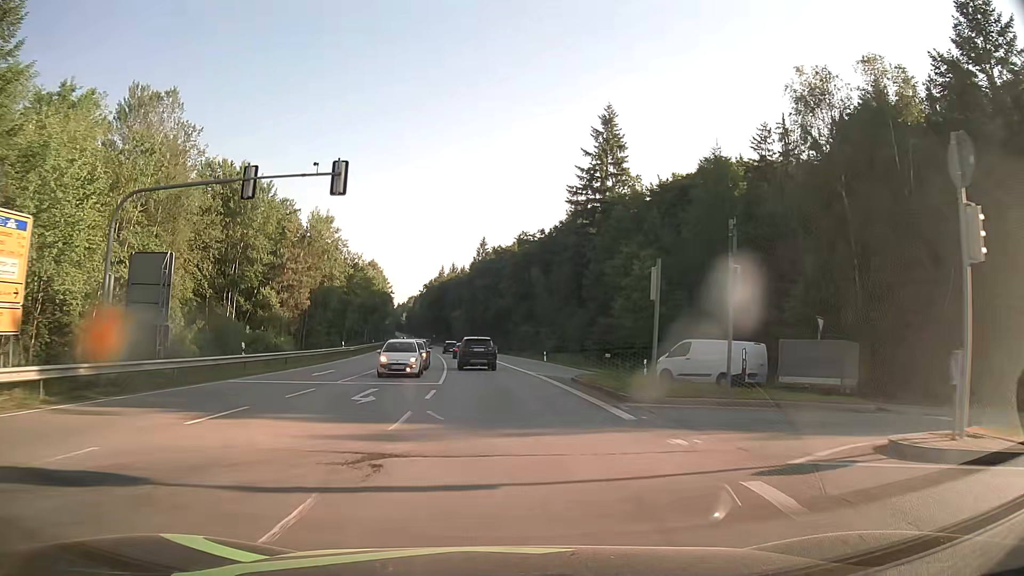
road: secondary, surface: asphalt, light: Day
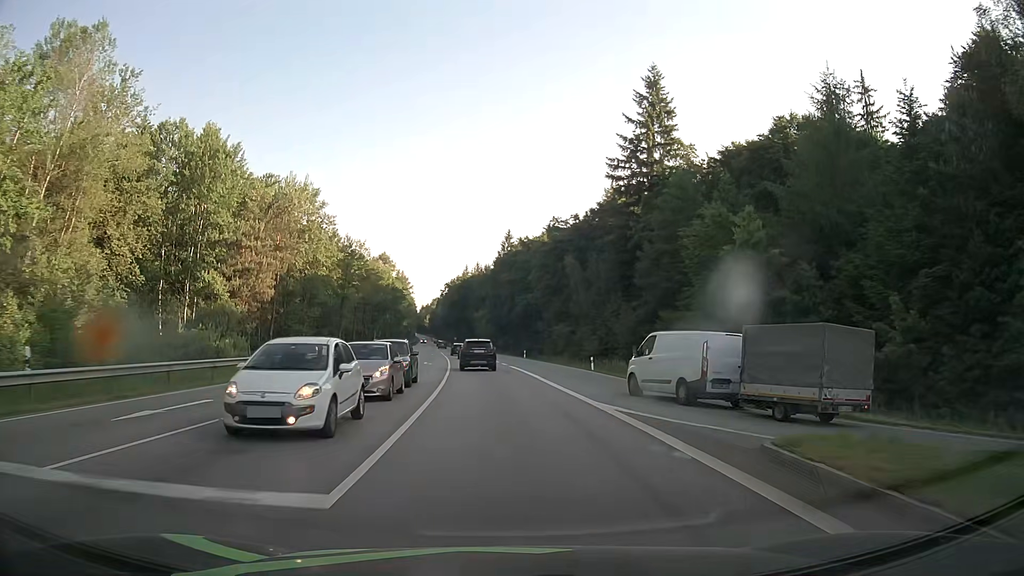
(-0.3, +16.9) m; -2°
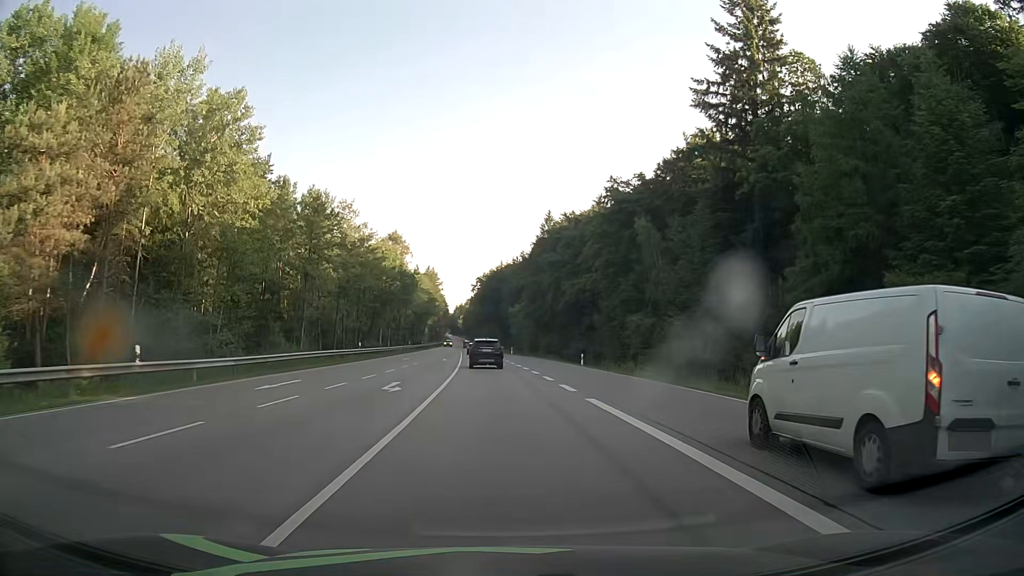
(-0.8, +27.3) m; -3°
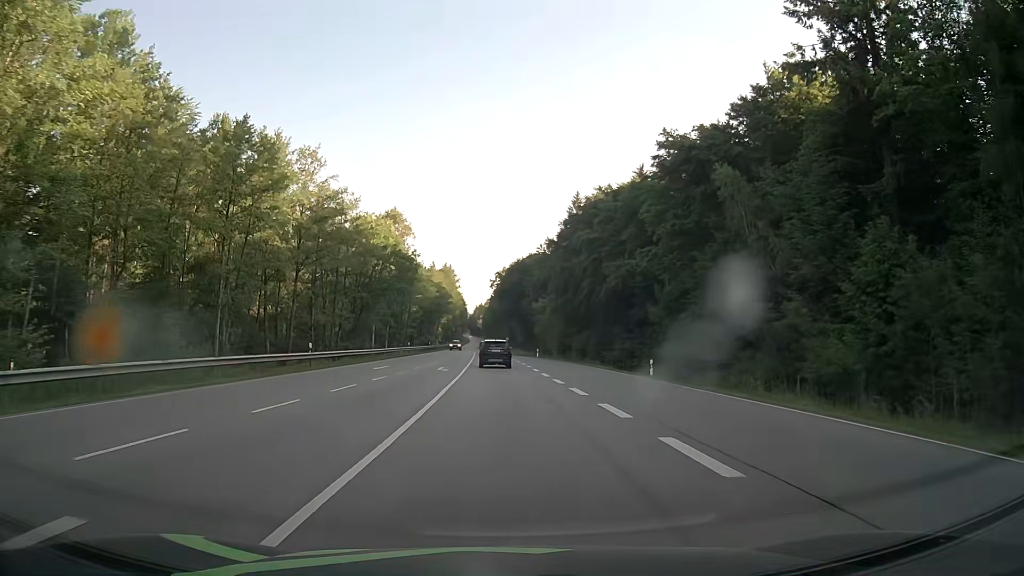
(-0.3, +19.4) m; -2°
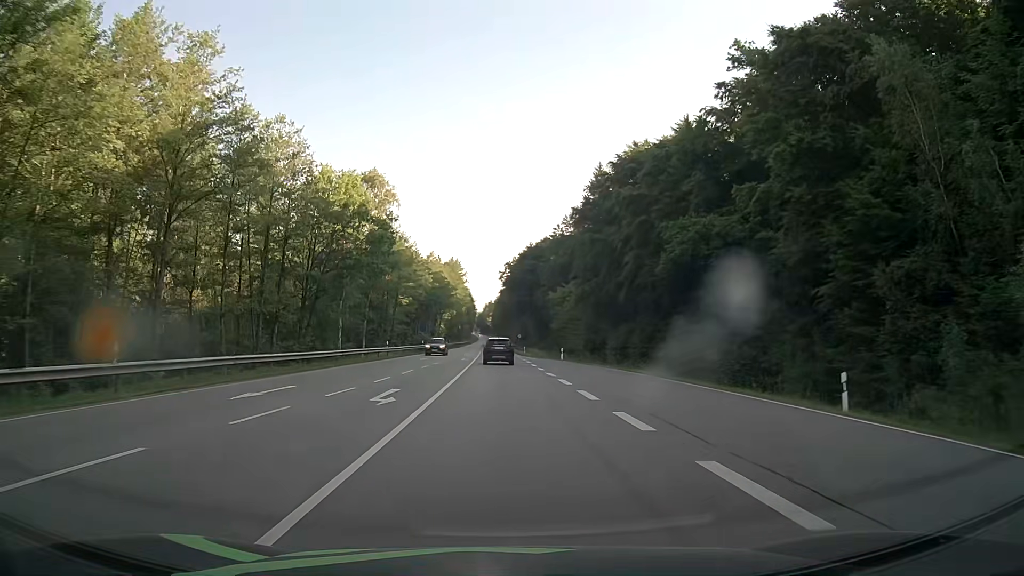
(-0.3, +20.1) m; -1°
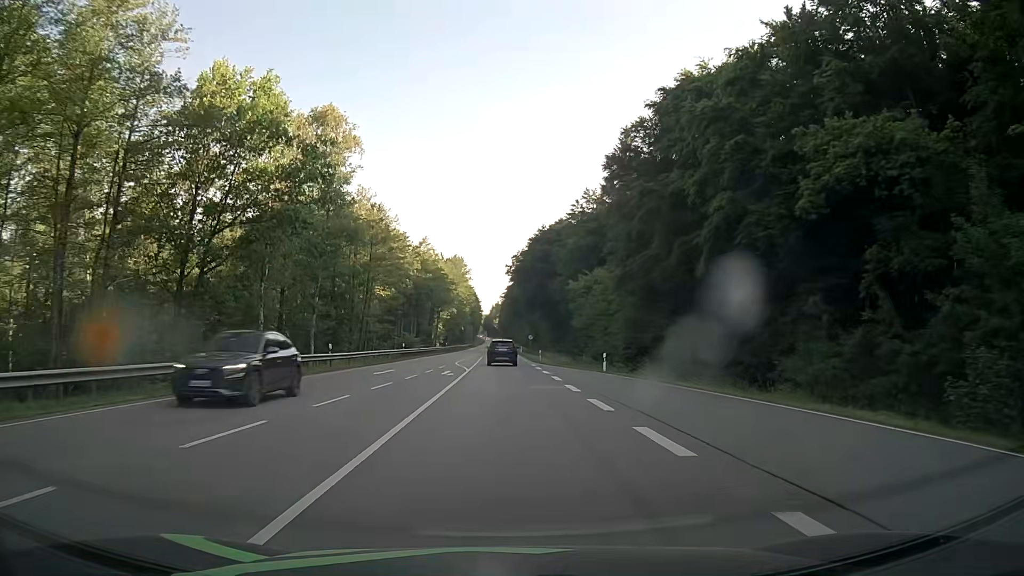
(-0.1, +20.5) m; -1°
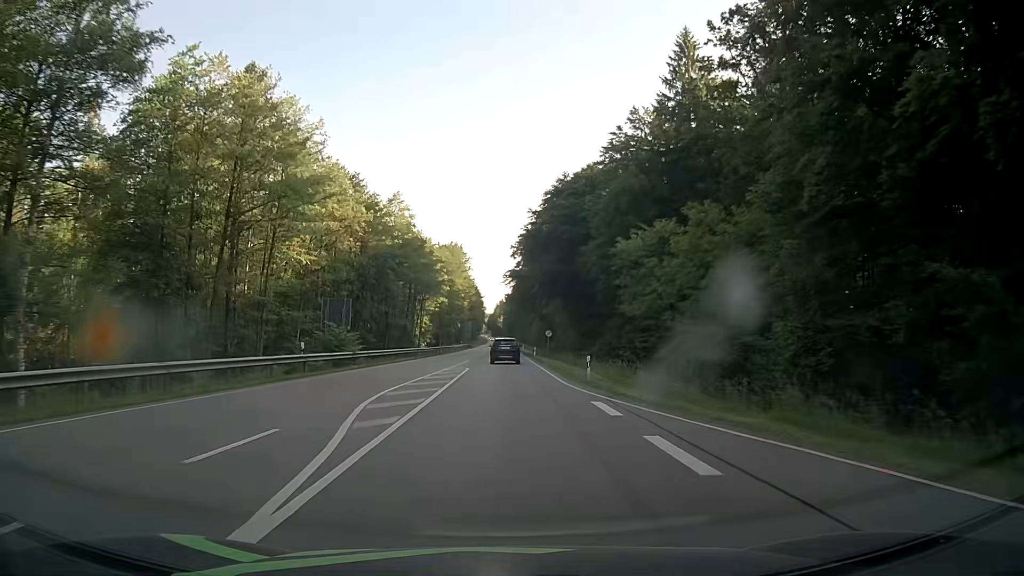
(-0.1, +31.3) m; 0°
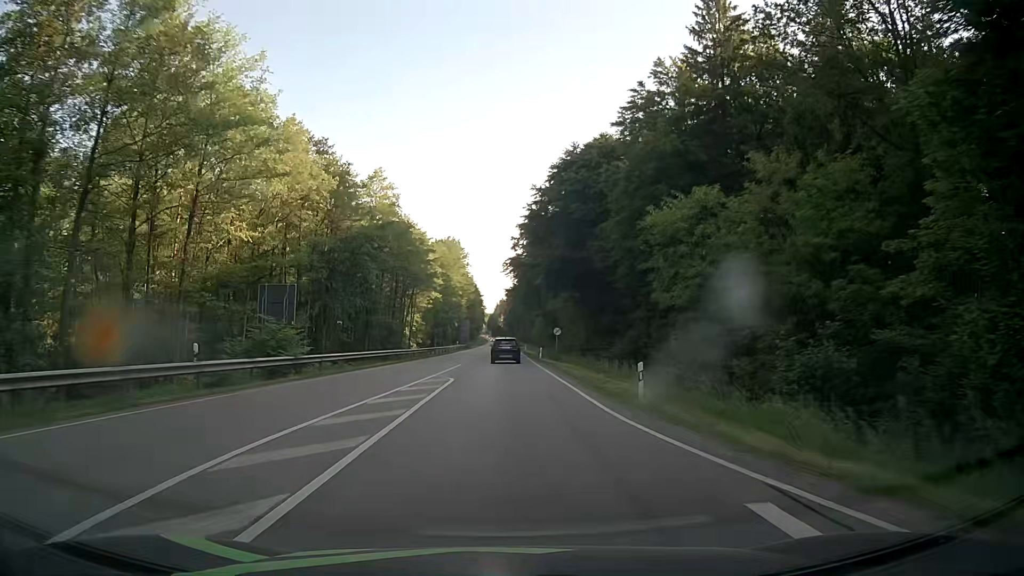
(0.0, +10.5) m; 0°
(0, +10) (0, +20) (0, +30) (0, +40) (0, +50) (0, +60) (0, +70) (0, +80) (-1, +90) (-1, +100) m
